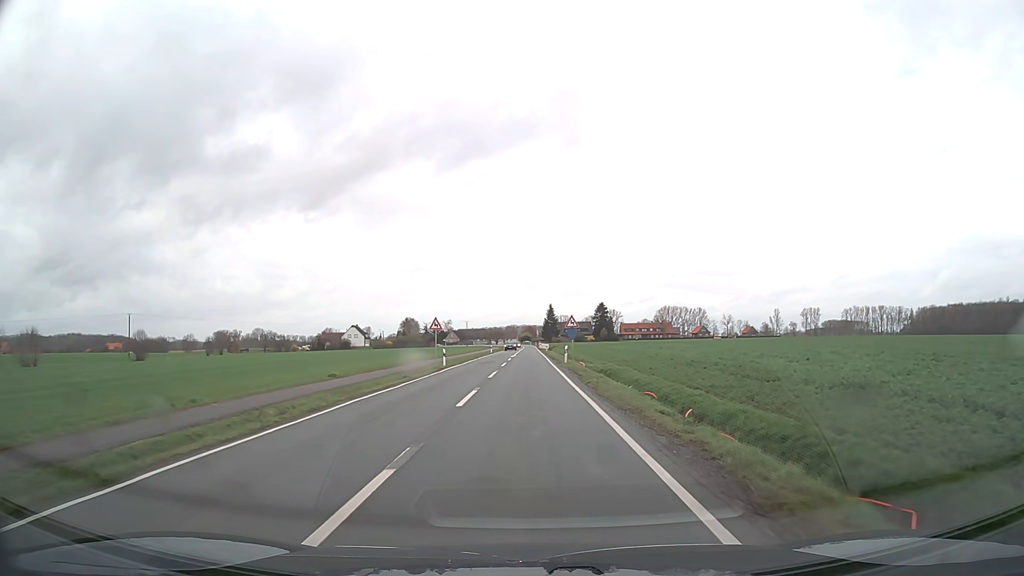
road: secondary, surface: asphalt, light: Day
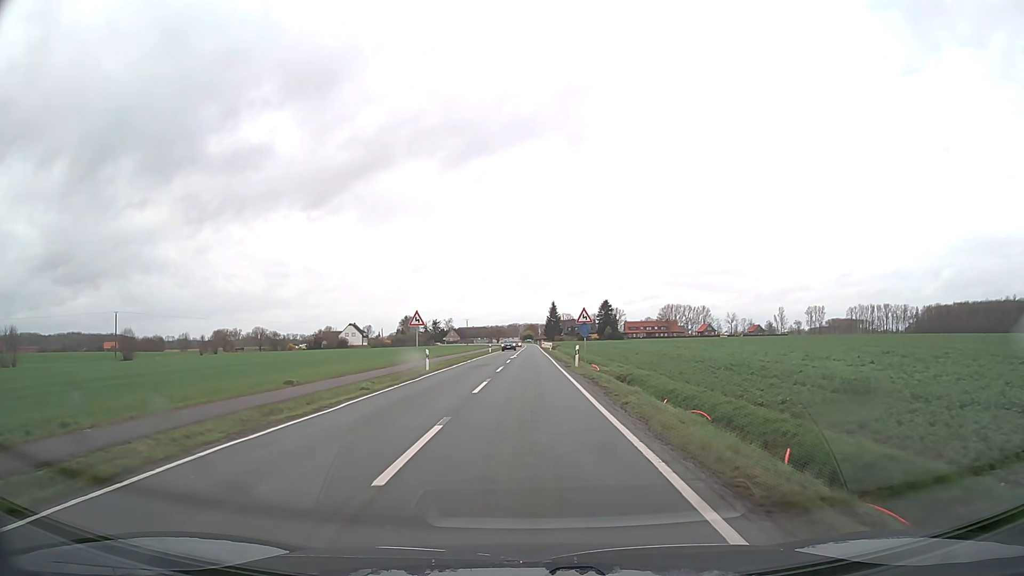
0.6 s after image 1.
(0.0, +7.7) m; 0°
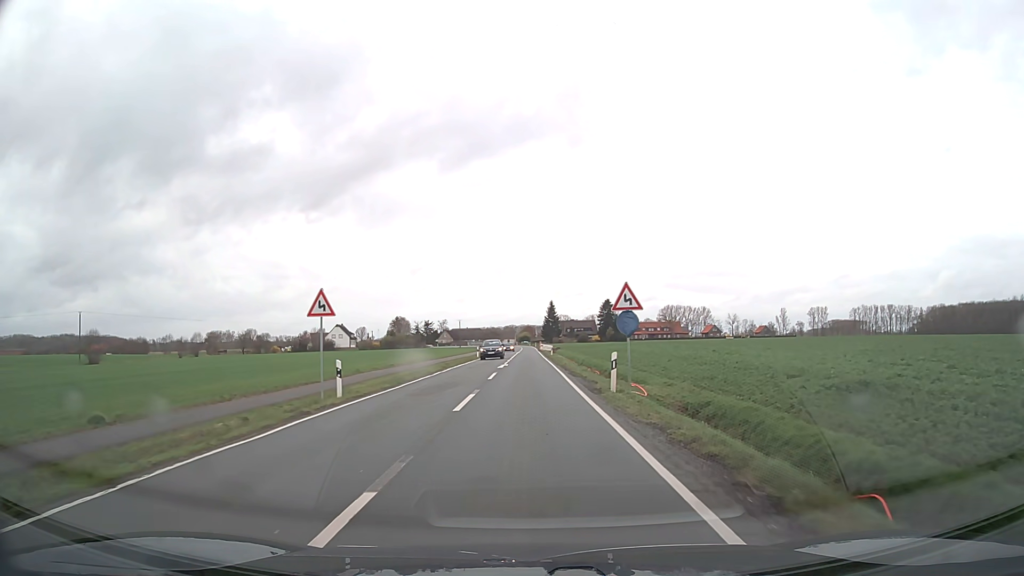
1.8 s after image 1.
(0.0, +15.3) m; 0°
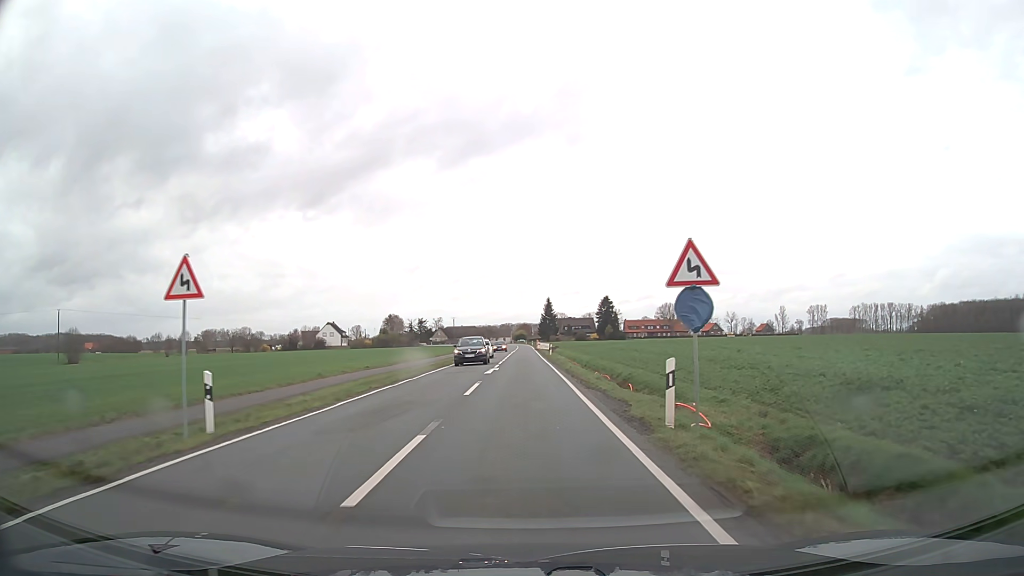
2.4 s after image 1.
(0.0, +7.7) m; 0°
